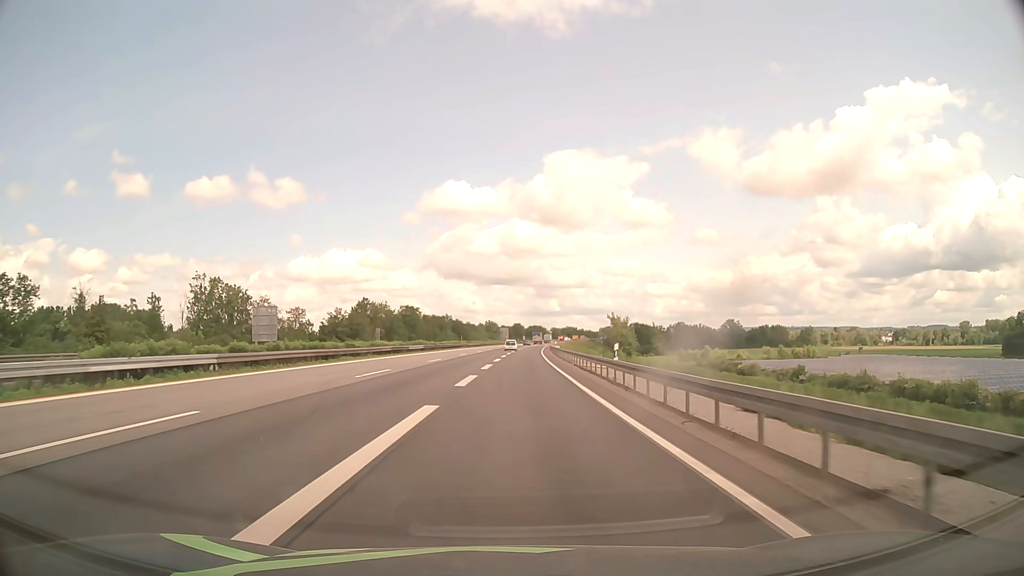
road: motorway_link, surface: asphalt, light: Day
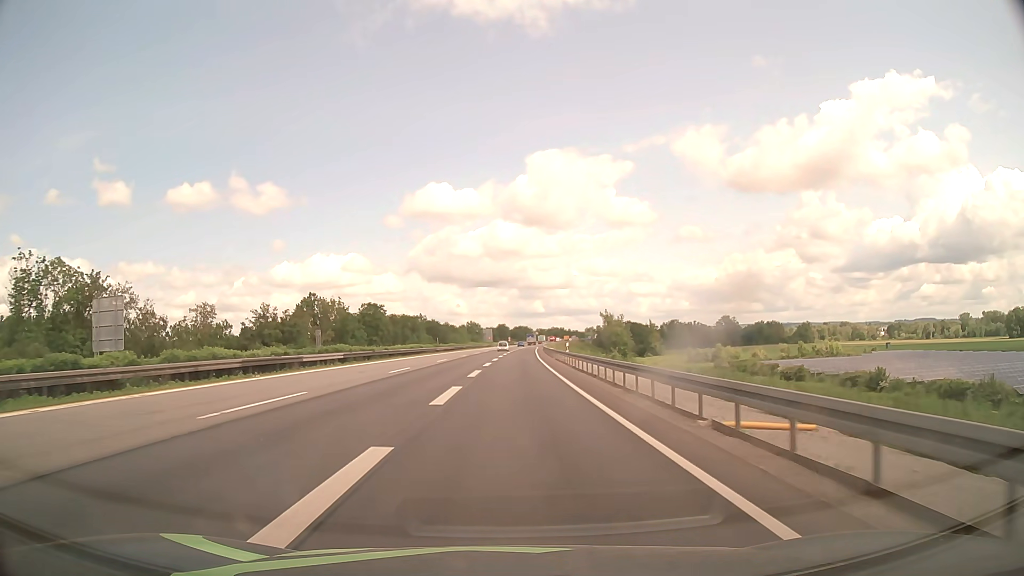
(+0.4, +29.2) m; +1°
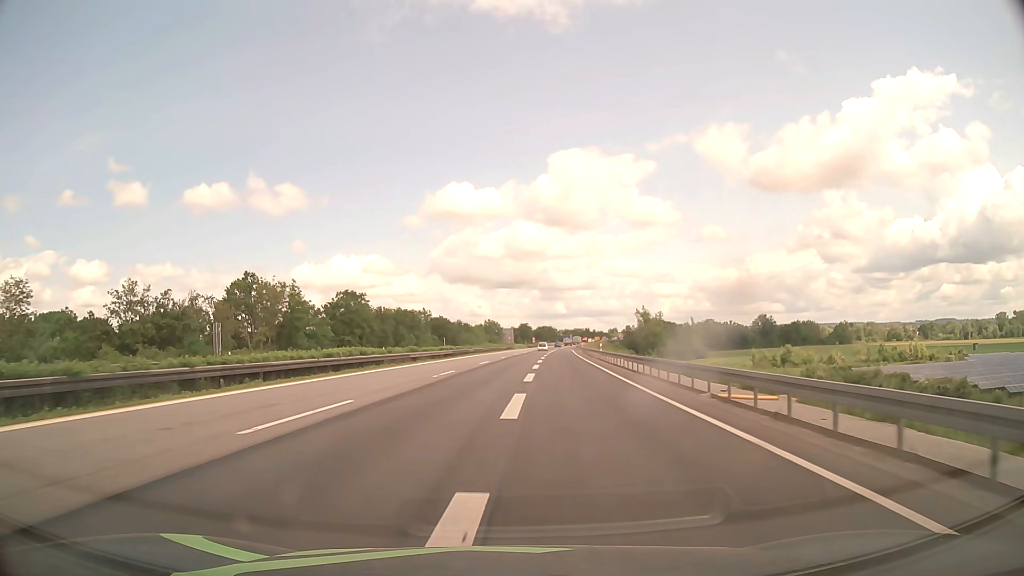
(-0.6, +38.5) m; -2°
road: motorway
(0, +10) (0, +20) (0, +30) (+1, +40) (+1, +50) (+2, +60) (+2, +70) (+3, +80) (+4, +90) (+5, +100) m
